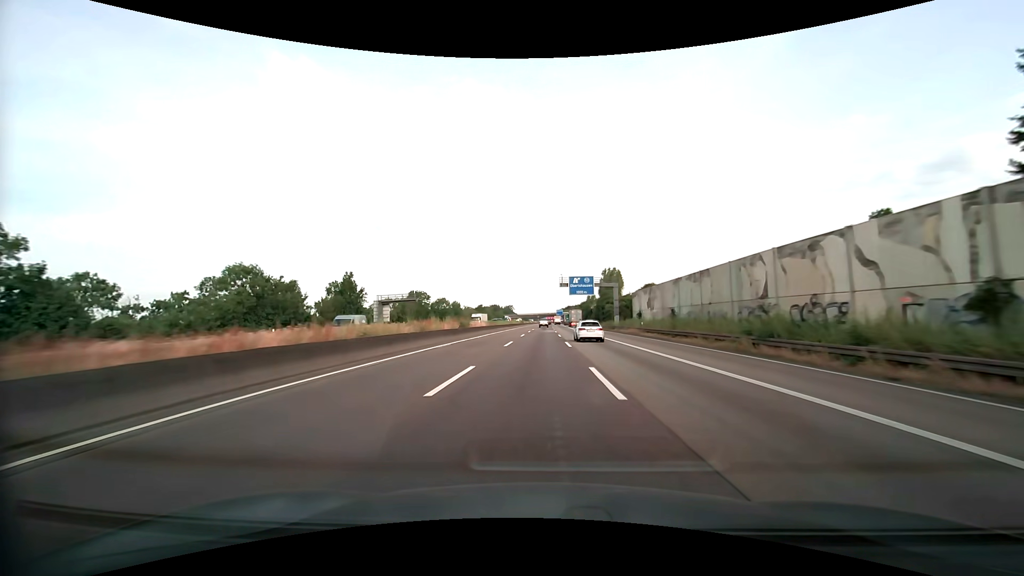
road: motorway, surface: asphalt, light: Day
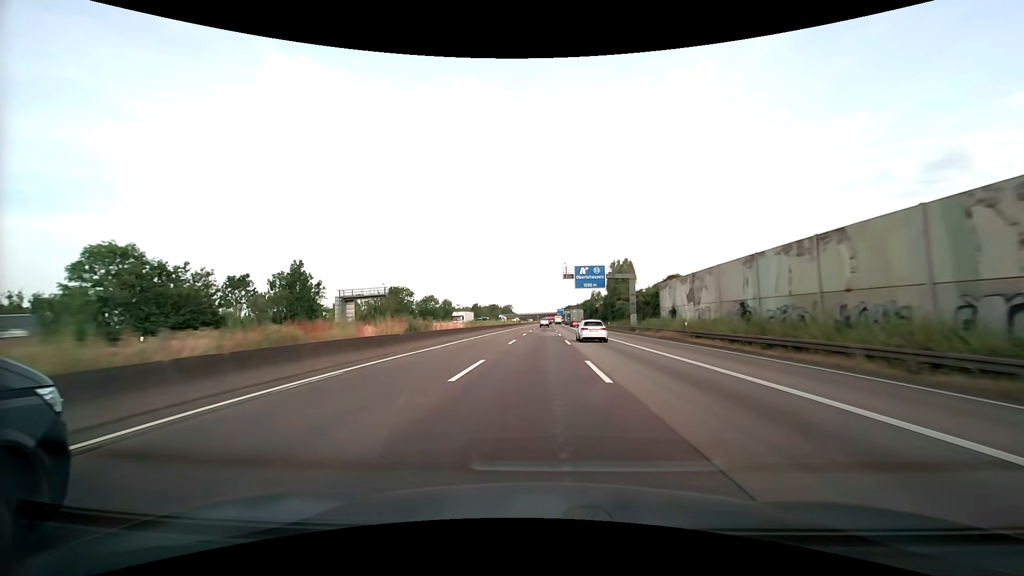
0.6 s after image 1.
(0.0, +15.8) m; 0°
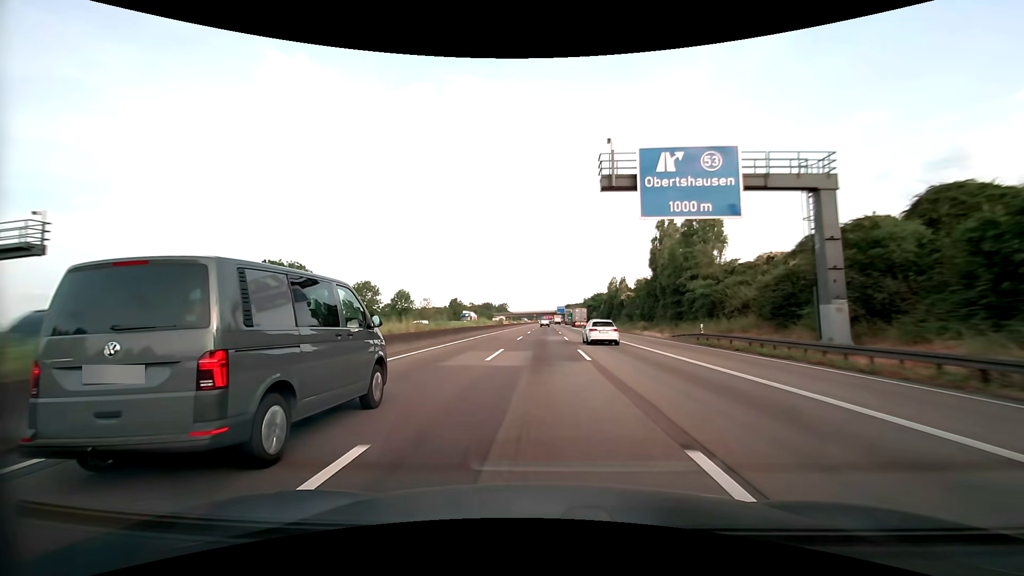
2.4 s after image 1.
(+0.1, +47.6) m; 0°
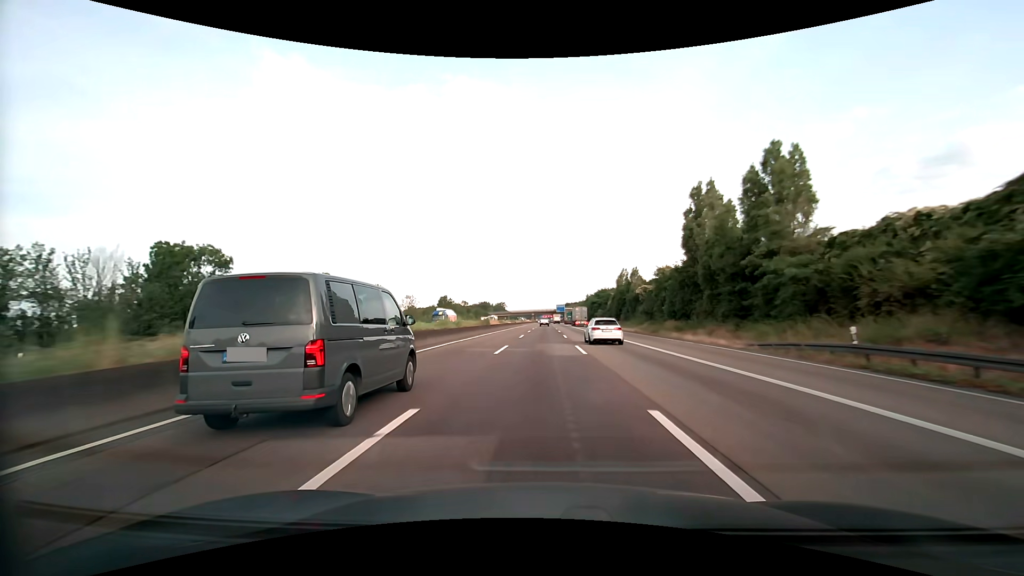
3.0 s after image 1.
(0.0, +15.9) m; 0°
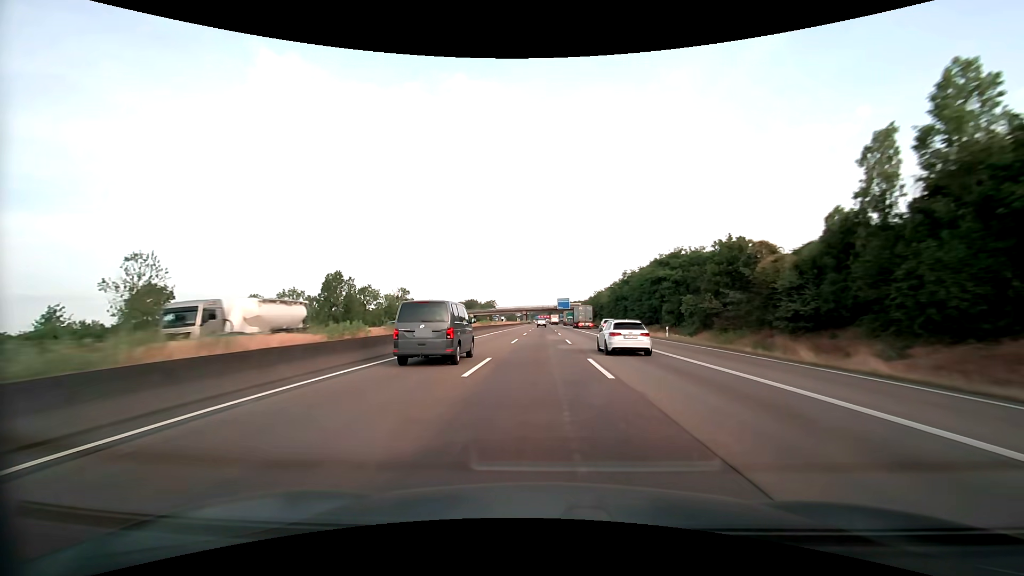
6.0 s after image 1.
(+0.5, +79.5) m; +1°
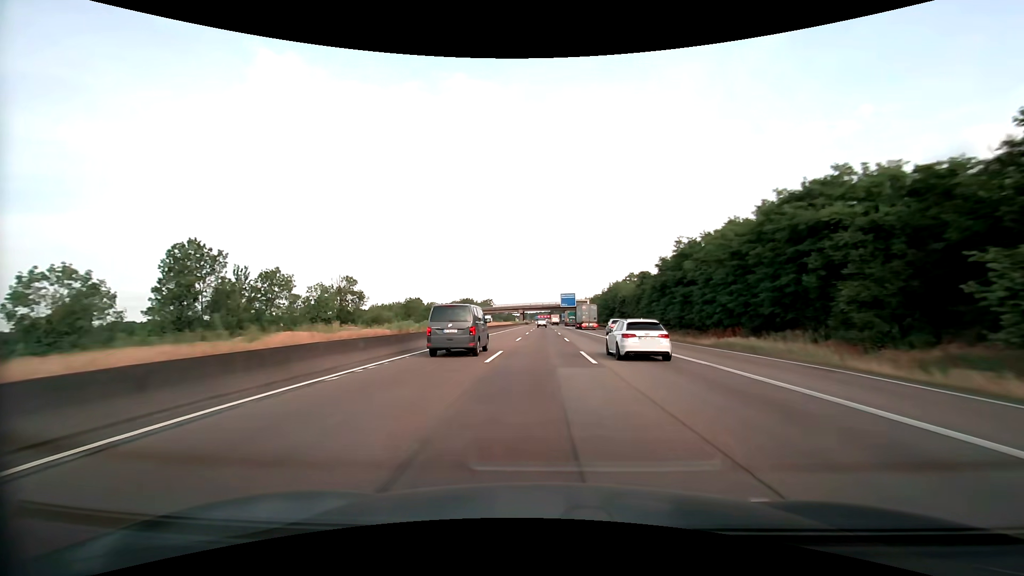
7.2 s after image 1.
(0.0, +31.9) m; 0°
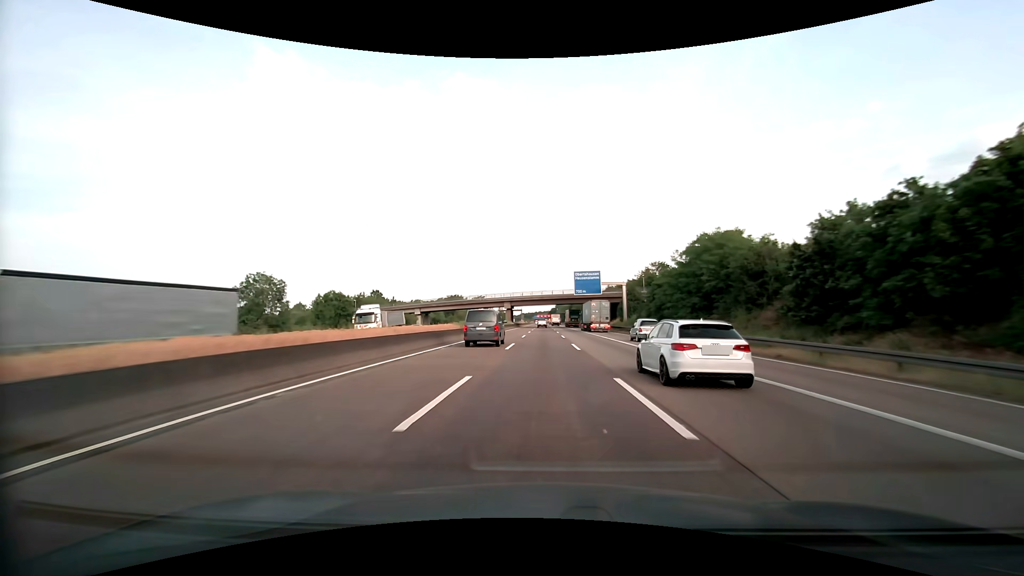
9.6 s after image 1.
(+0.1, +63.9) m; 0°
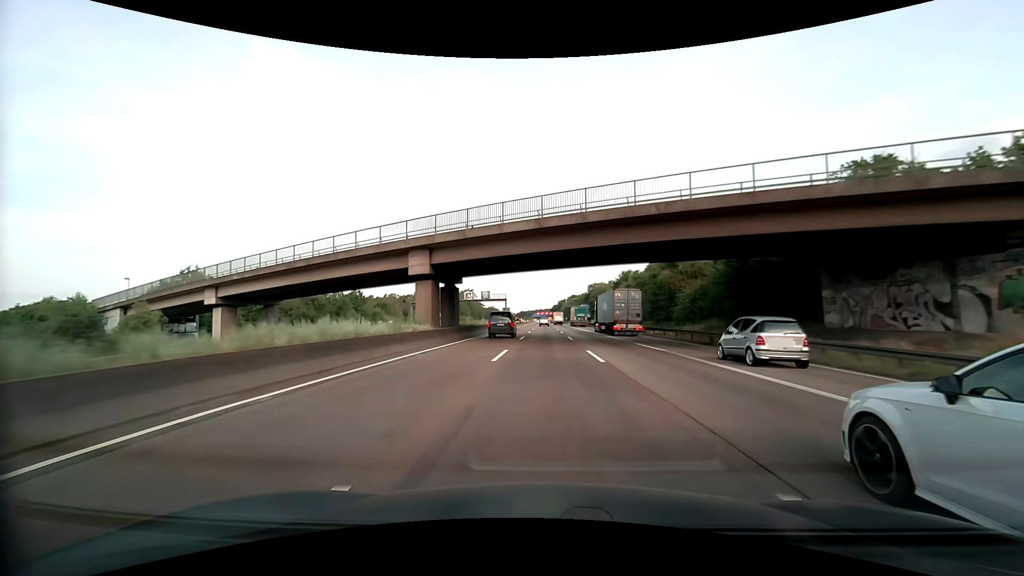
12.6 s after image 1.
(-0.1, +79.9) m; 0°
(0, +10) (0, +20) (0, +30) (0, +40) (0, +50) (0, +60) (0, +70) (0, +80) (0, +90) (0, +100) m
